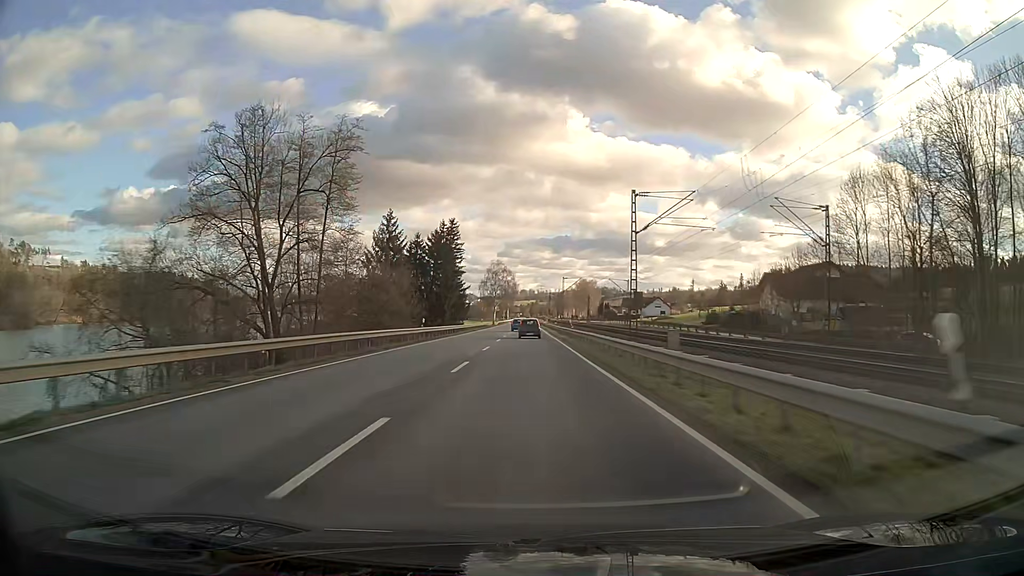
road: primary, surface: asphalt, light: Day
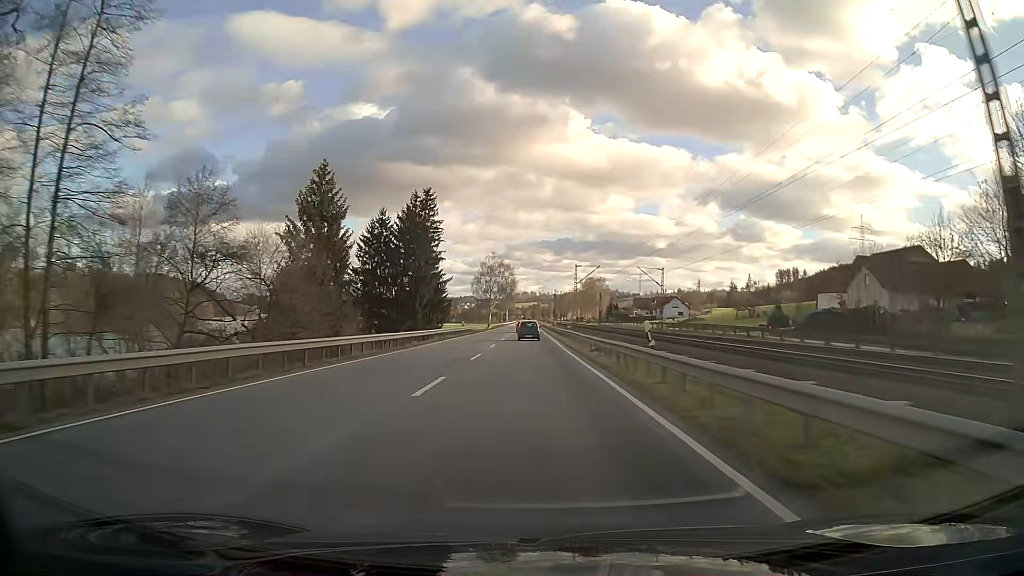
(0.0, +29.1) m; 0°
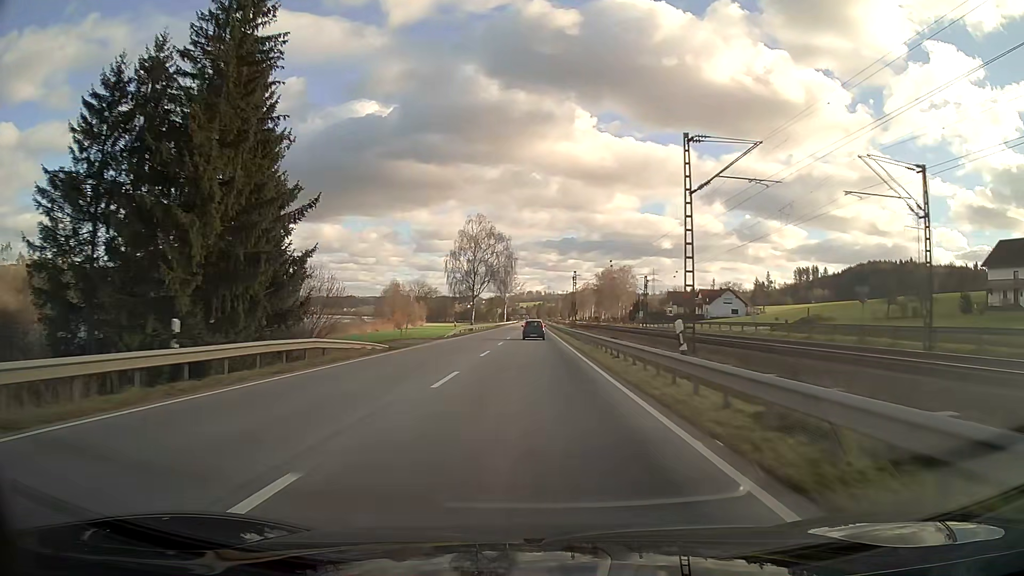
(-0.2, +59.1) m; 0°
(0, +10) (0, +20) (0, +30) (0, +40) (0, +50) (0, +60) (0, +70) (0, +80) (0, +90) (0, +100) m
